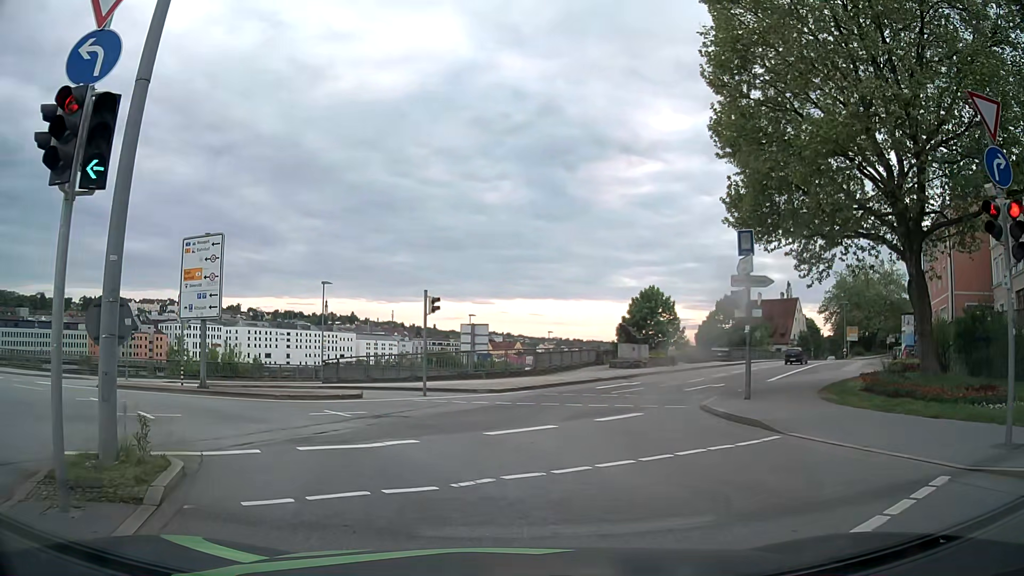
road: primary_link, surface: asphalt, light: Day
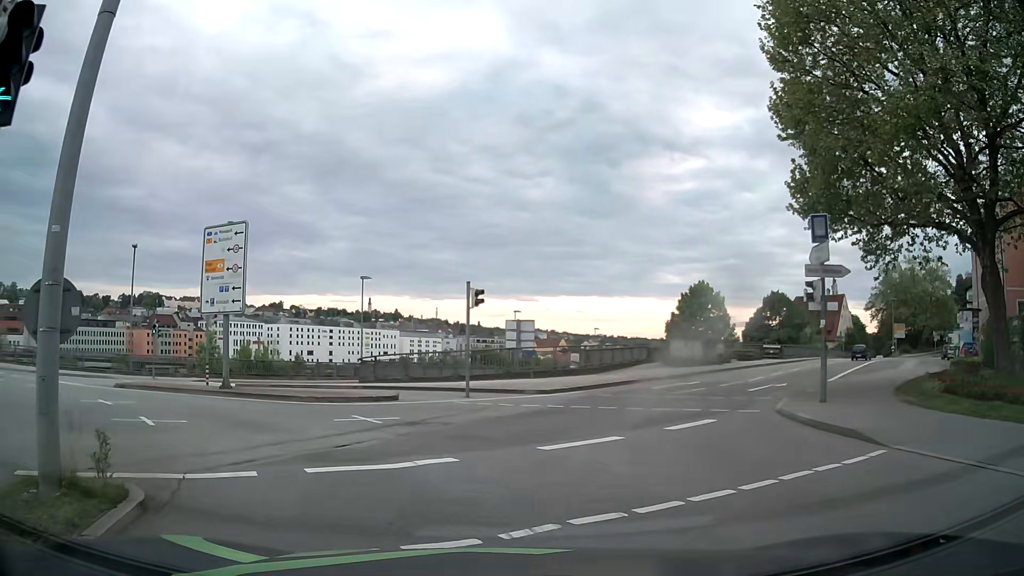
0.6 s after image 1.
(-0.1, +2.0) m; -4°
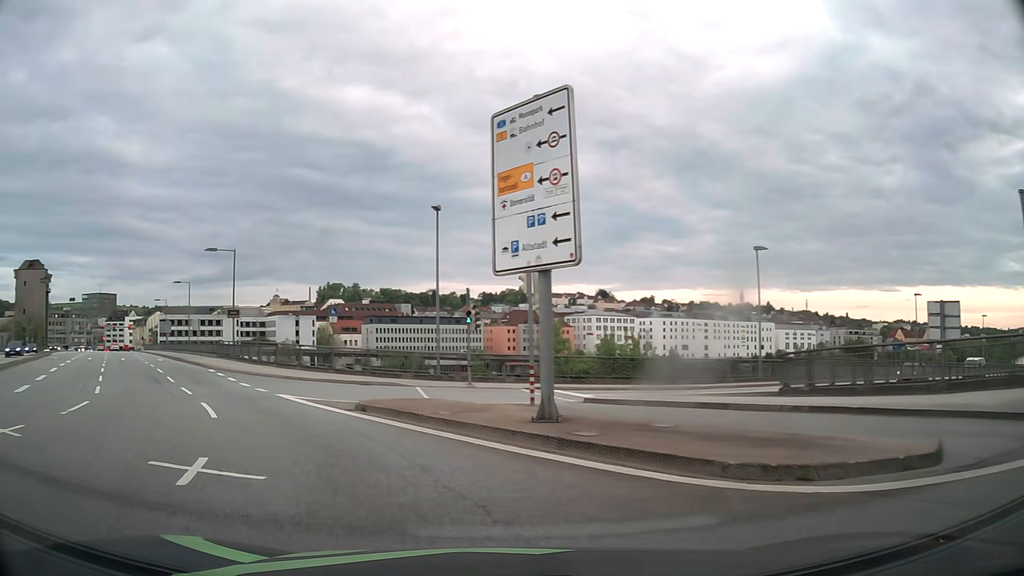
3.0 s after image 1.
(-3.1, +11.6) m; -30°
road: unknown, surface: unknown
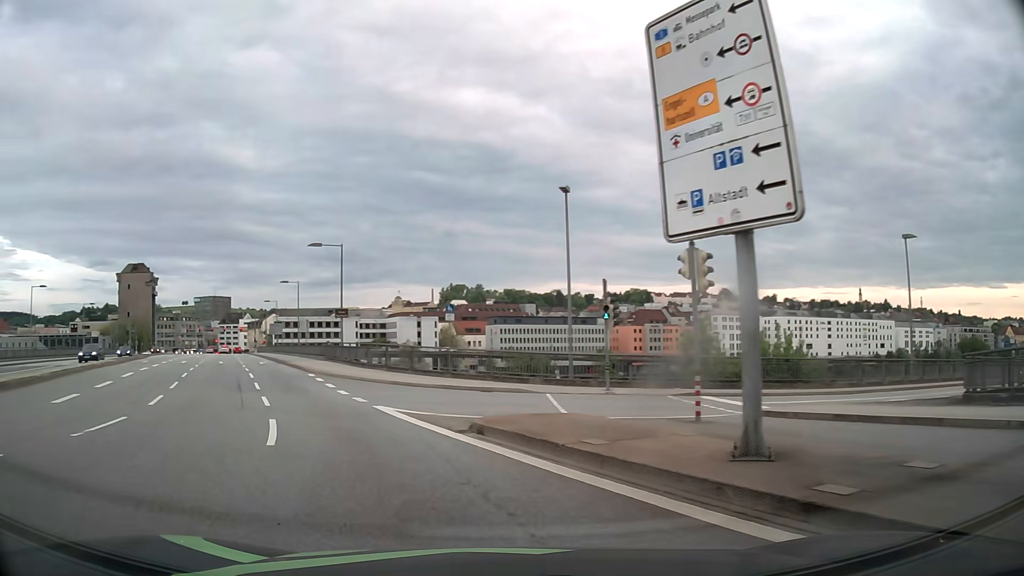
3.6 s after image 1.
(-0.4, +3.9) m; -12°
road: primary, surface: asphalt
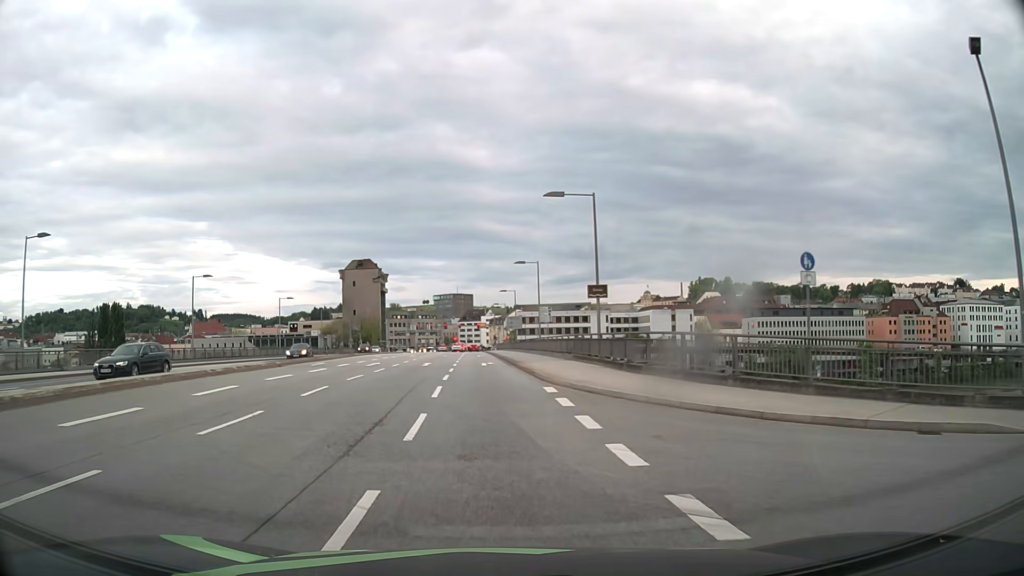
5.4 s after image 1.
(-3.2, +13.7) m; -21°
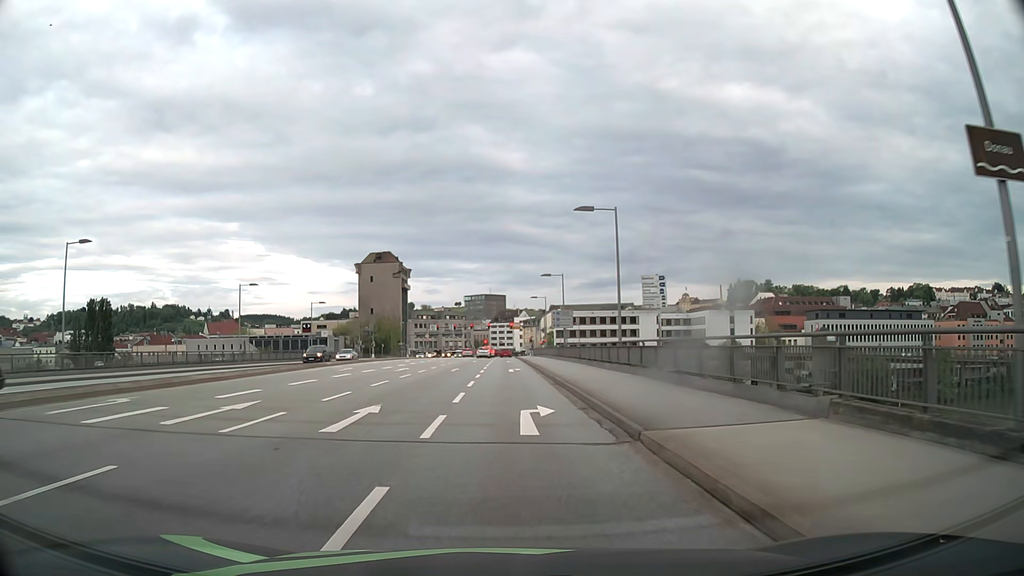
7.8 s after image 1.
(-1.0, +24.7) m; -3°
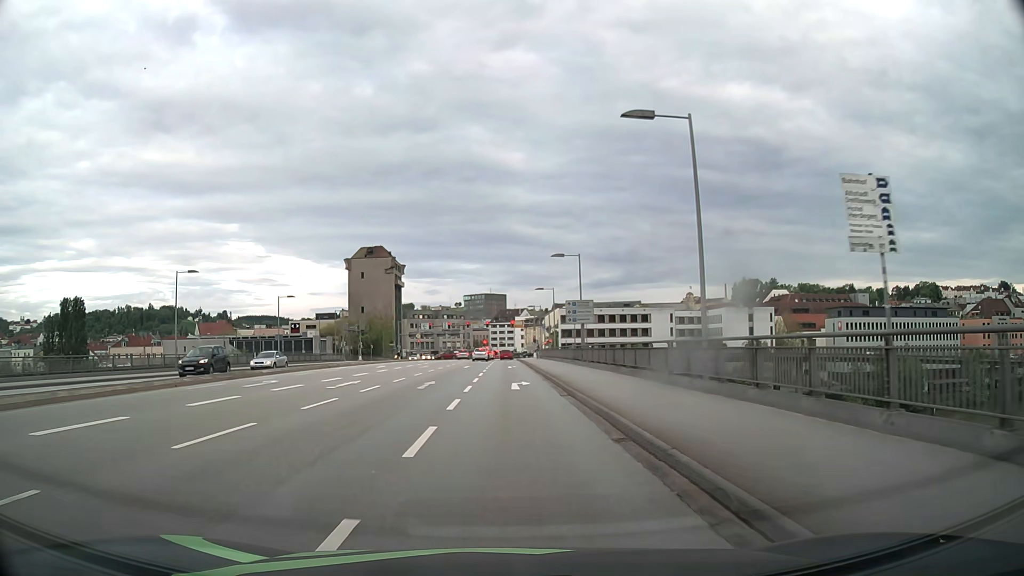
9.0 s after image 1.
(0.0, +13.7) m; 0°
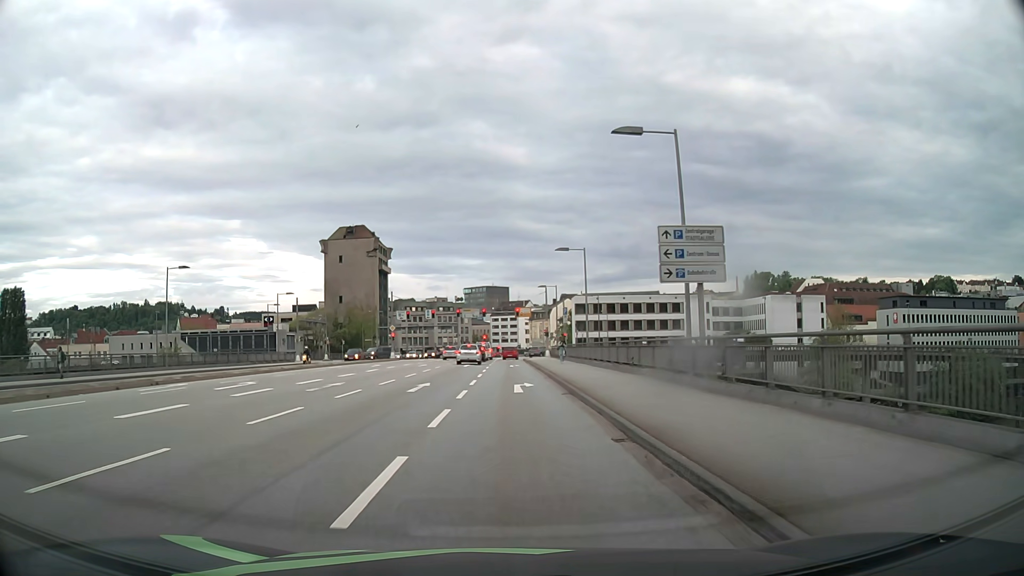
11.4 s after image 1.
(+0.1, +27.2) m; 0°
(0, +10) (0, +20) (0, +30) (0, +40) (0, +50) (0, +60) (0, +70) (+1, +80) (+4, +89) (+12, +95) m
